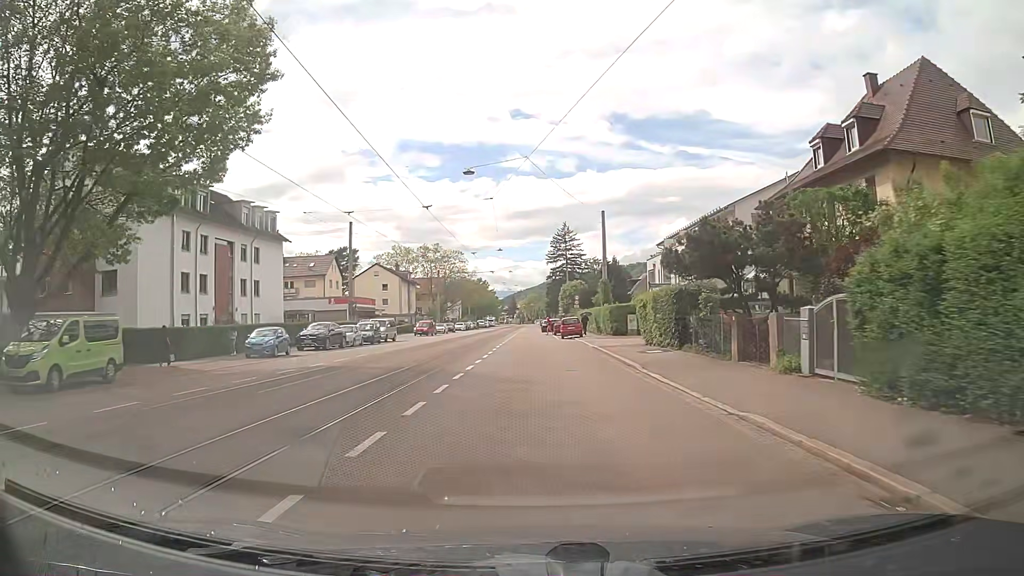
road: tertiary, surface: asphalt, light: Day
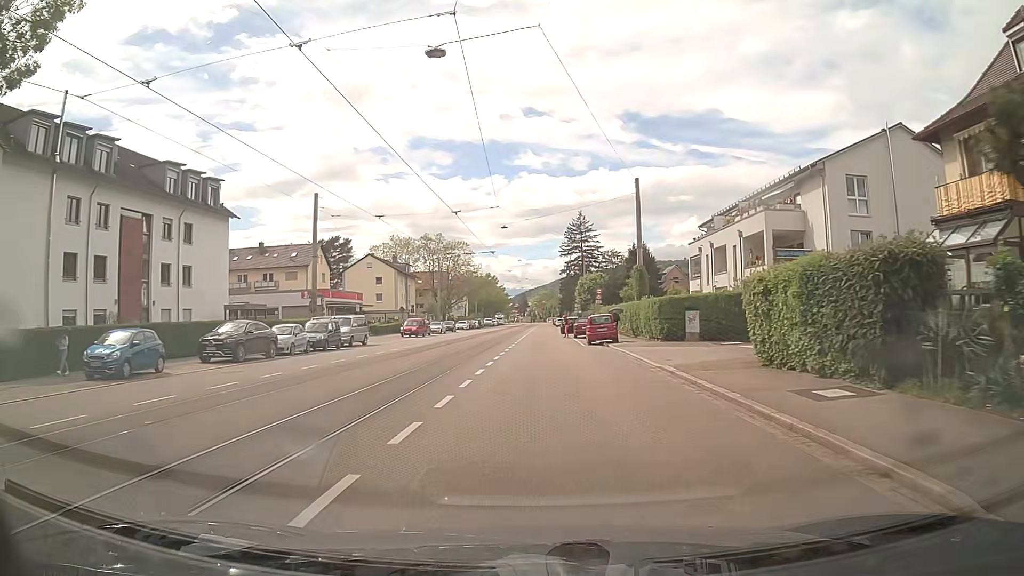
(-0.1, +14.3) m; -1°
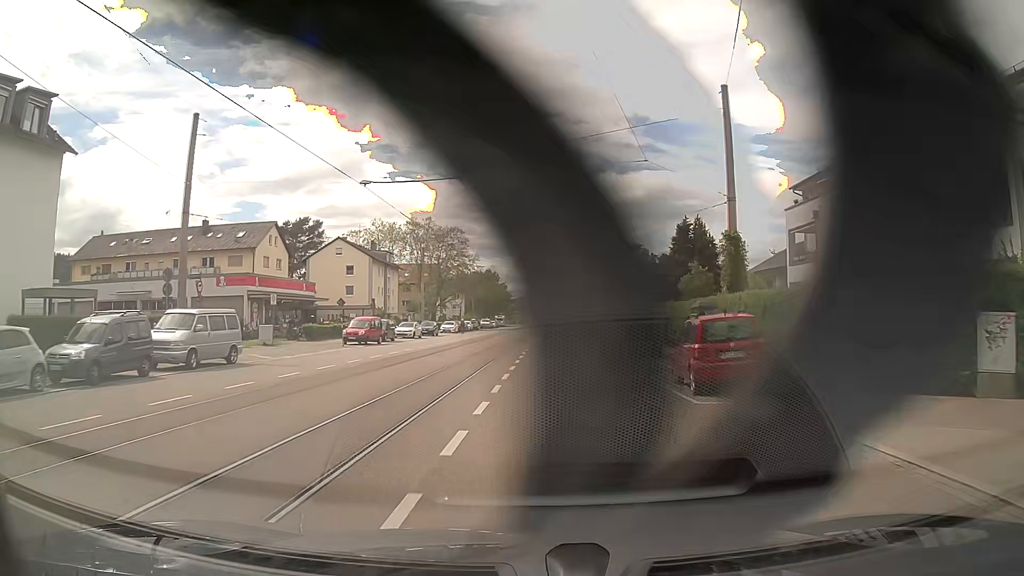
(-0.2, +21.5) m; -1°
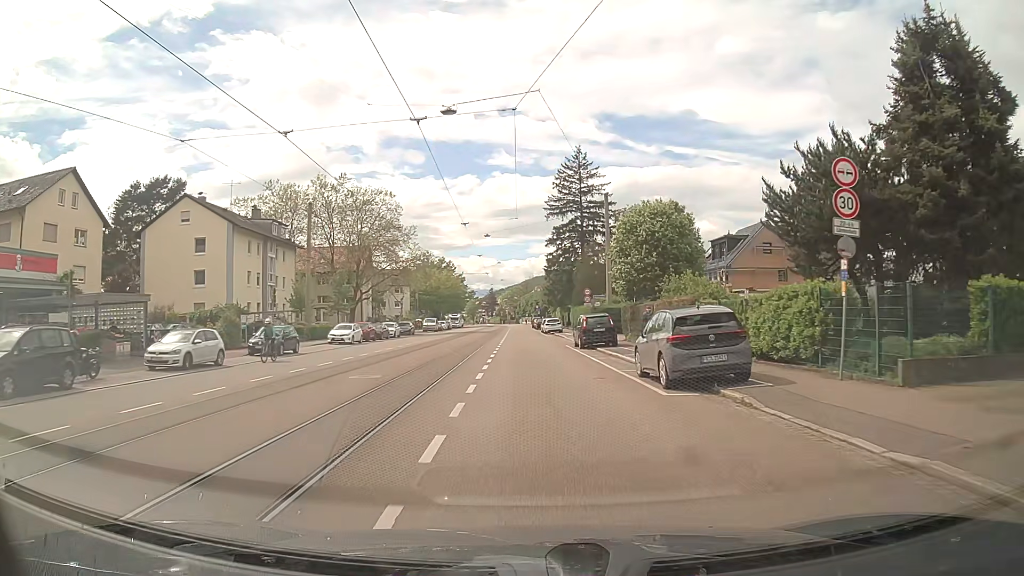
(+0.7, +36.4) m; +3°
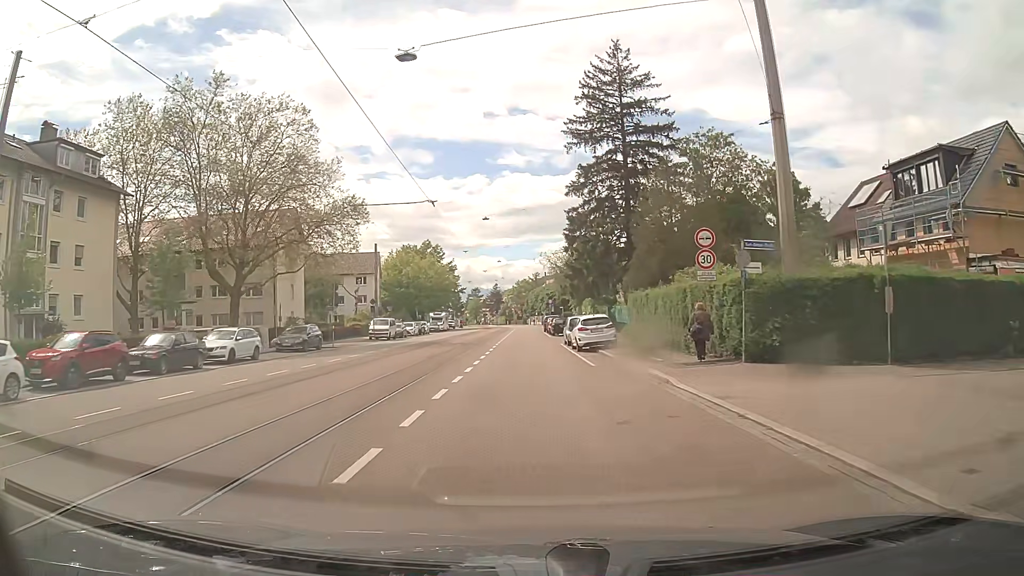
(-0.3, +37.0) m; -2°
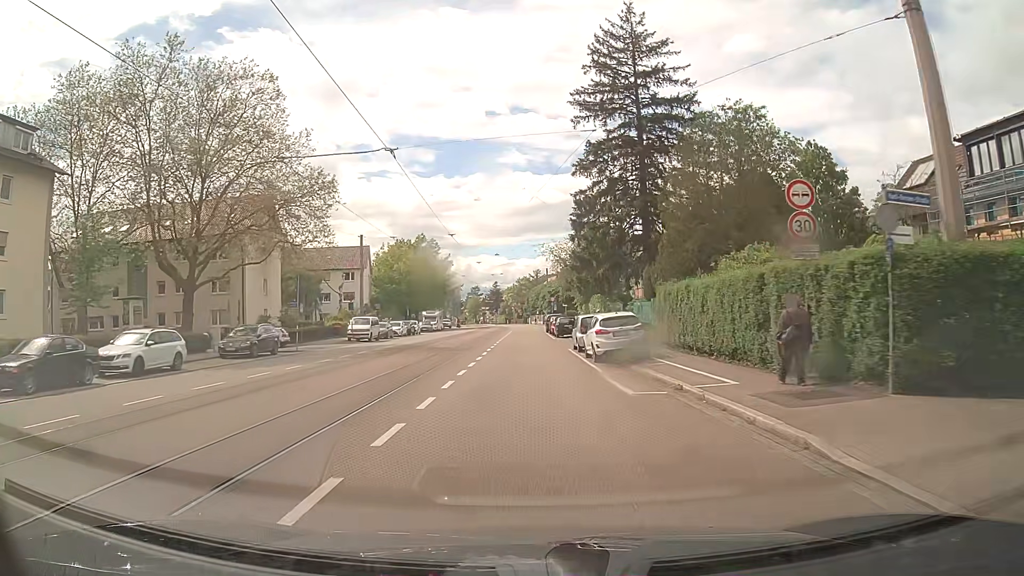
(0.0, +7.4) m; 0°
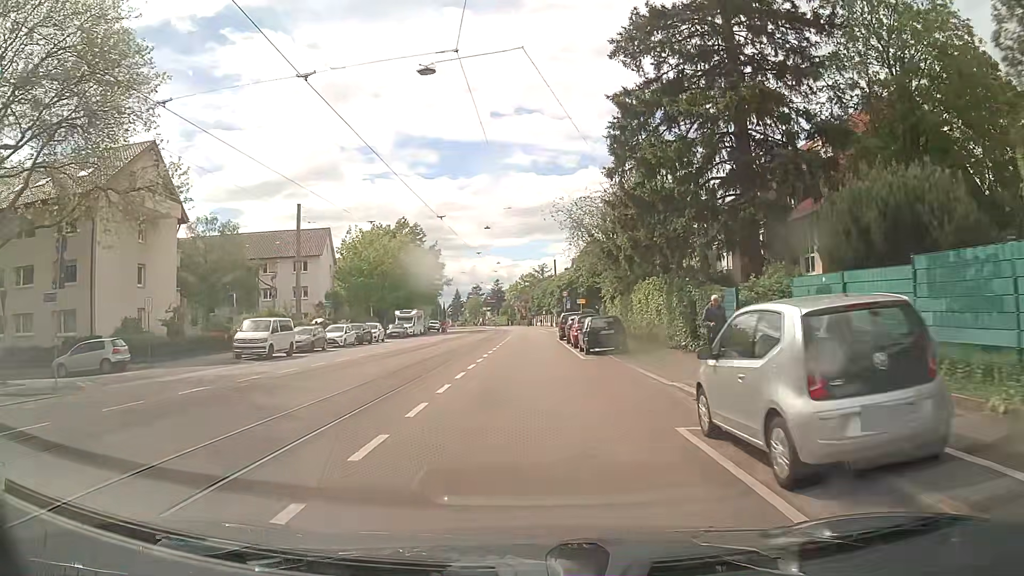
(0.0, +21.9) m; 0°
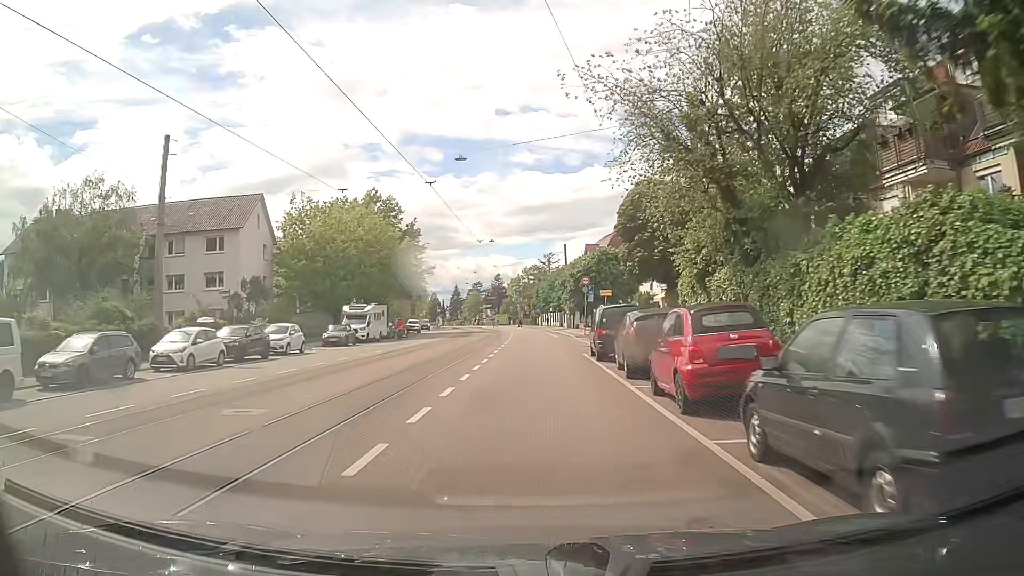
(0.0, +21.7) m; 0°
(0, +10) (0, +20) (0, +30) (0, +40) (0, +50) (0, +60) (0, +70) (0, +80) (-1, +90) (-2, +100) m
